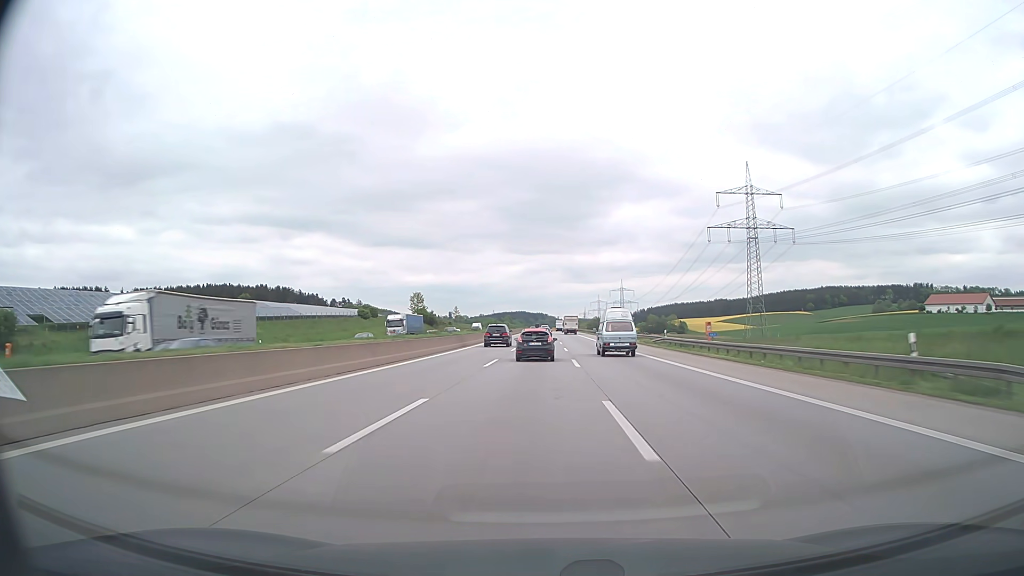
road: motorway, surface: asphalt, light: Day
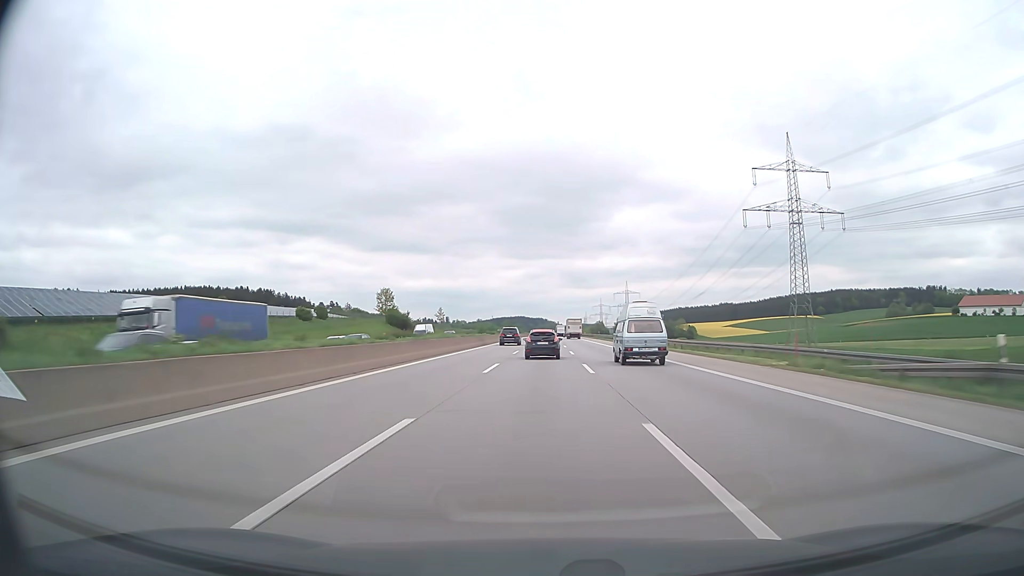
(0.0, +39.3) m; 0°
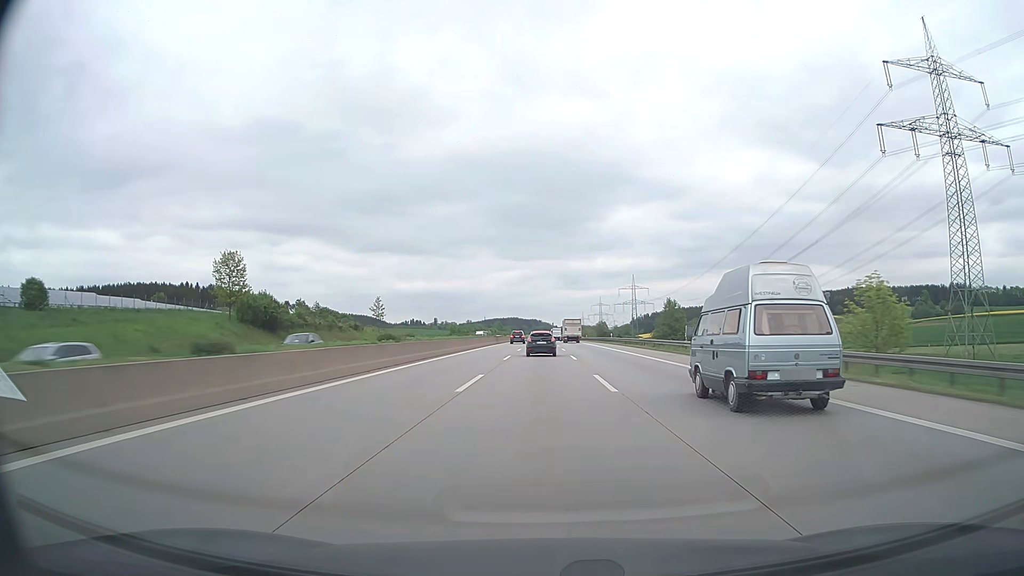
(+0.4, +78.6) m; +1°
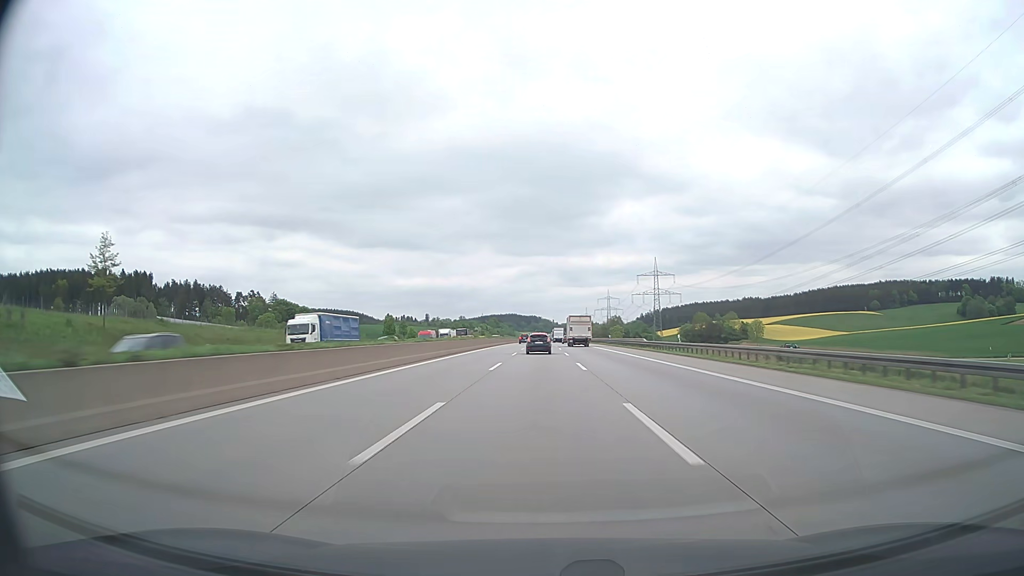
(-0.1, +98.4) m; 0°
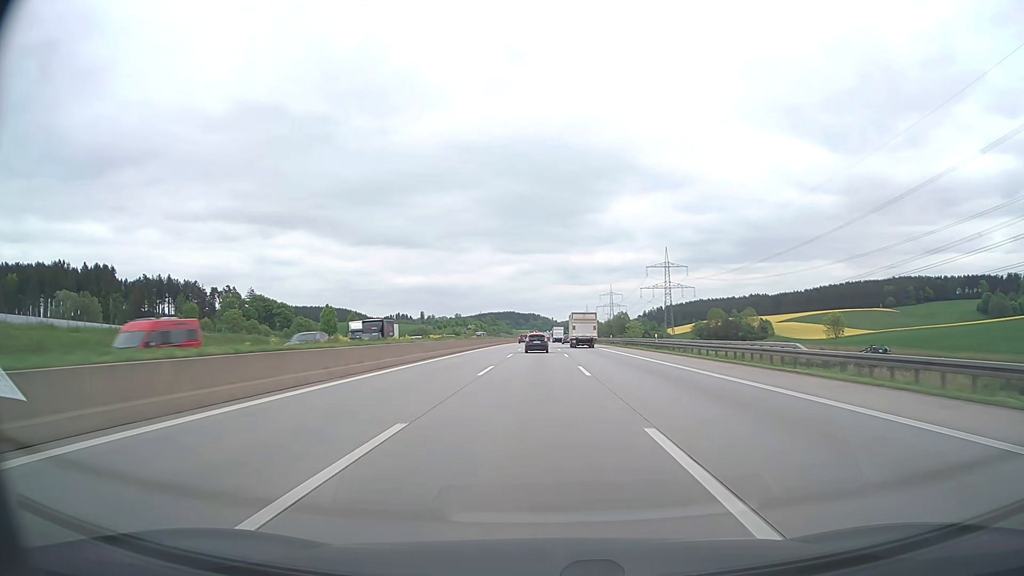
(0.0, +39.3) m; 0°
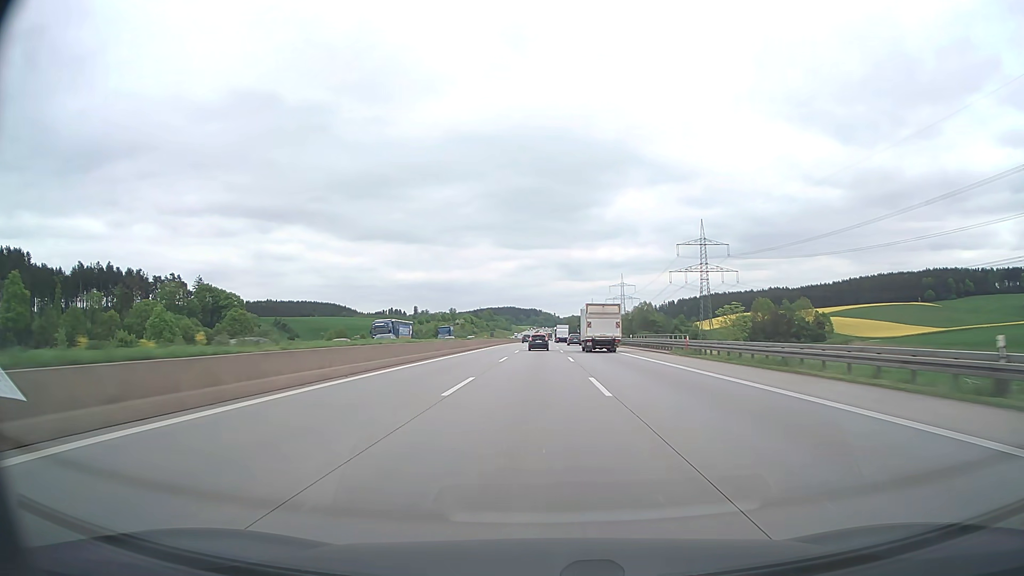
(-0.1, +78.6) m; 0°
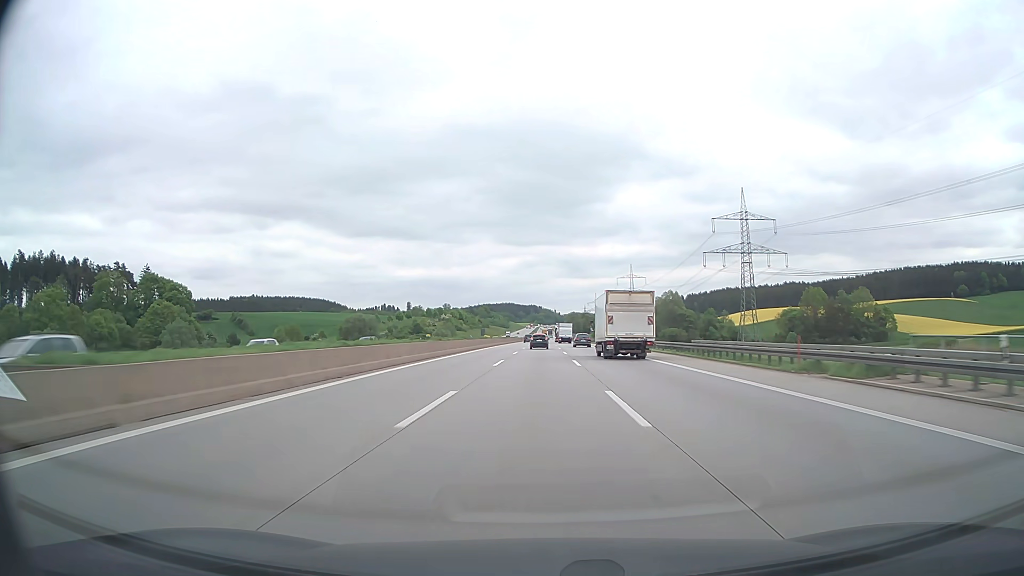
(0.0, +59.1) m; 0°
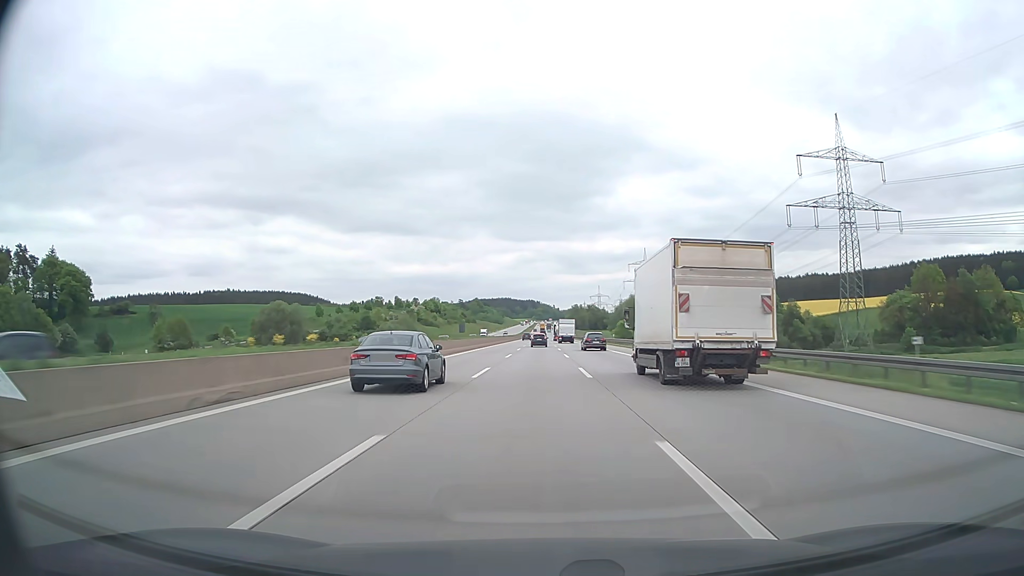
(+0.1, +79.1) m; 0°
(0, +10) (0, +20) (0, +30) (0, +40) (0, +50) (0, +60) (0, +70) (0, +80) (0, +90) (0, +100) m
